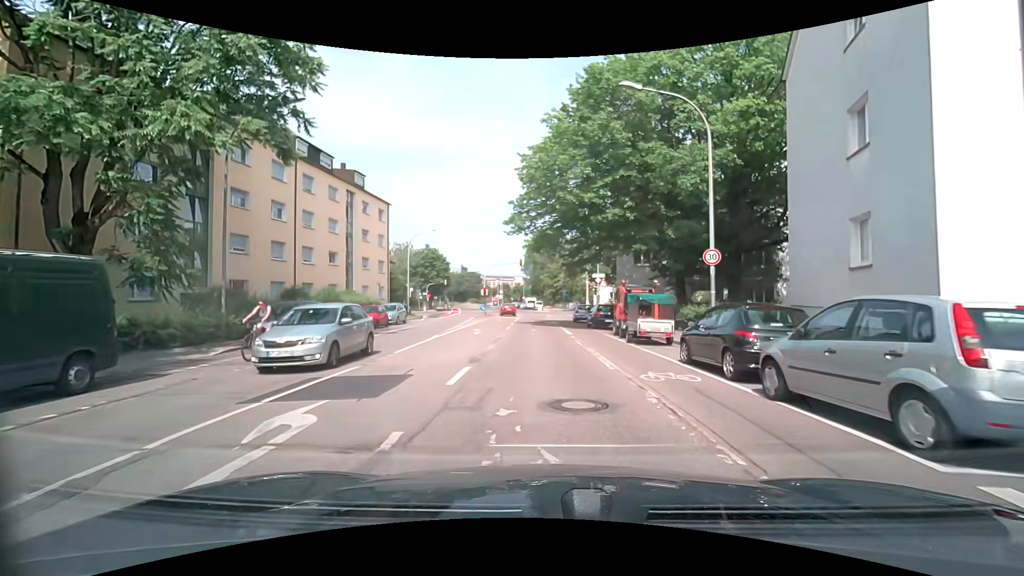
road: residential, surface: asphalt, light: Day
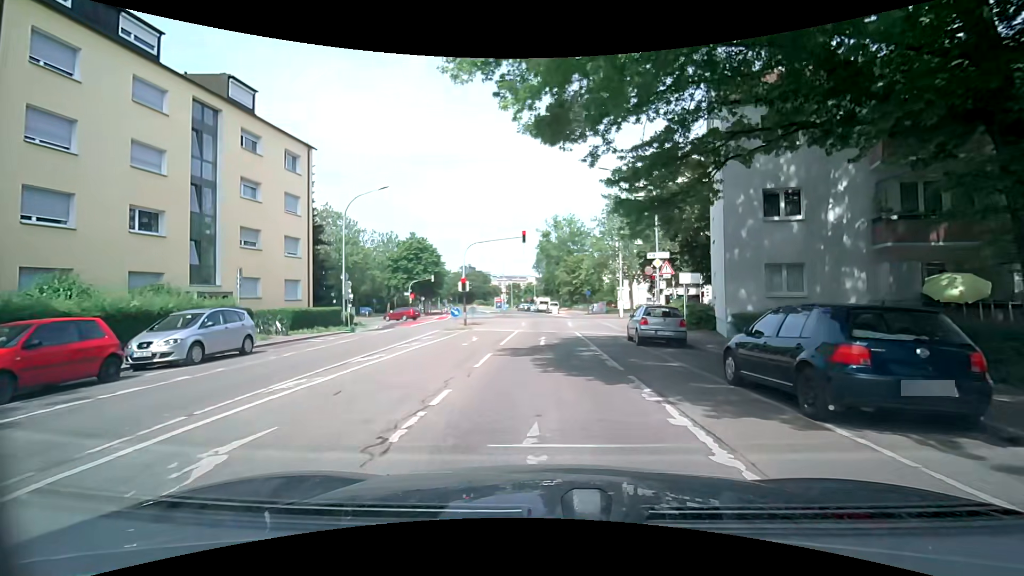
(-0.2, +21.4) m; -1°
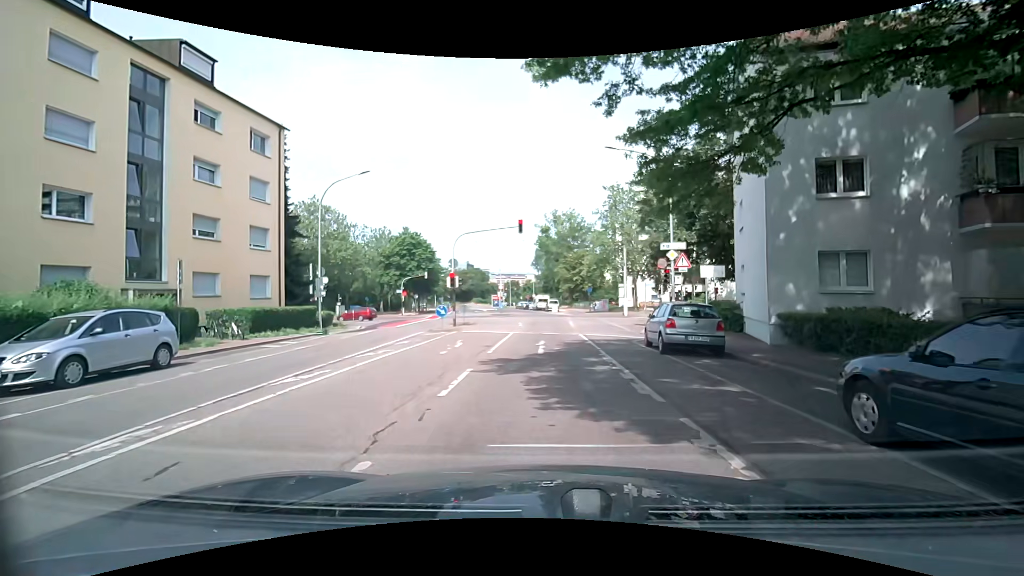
(0.0, +3.5) m; 0°
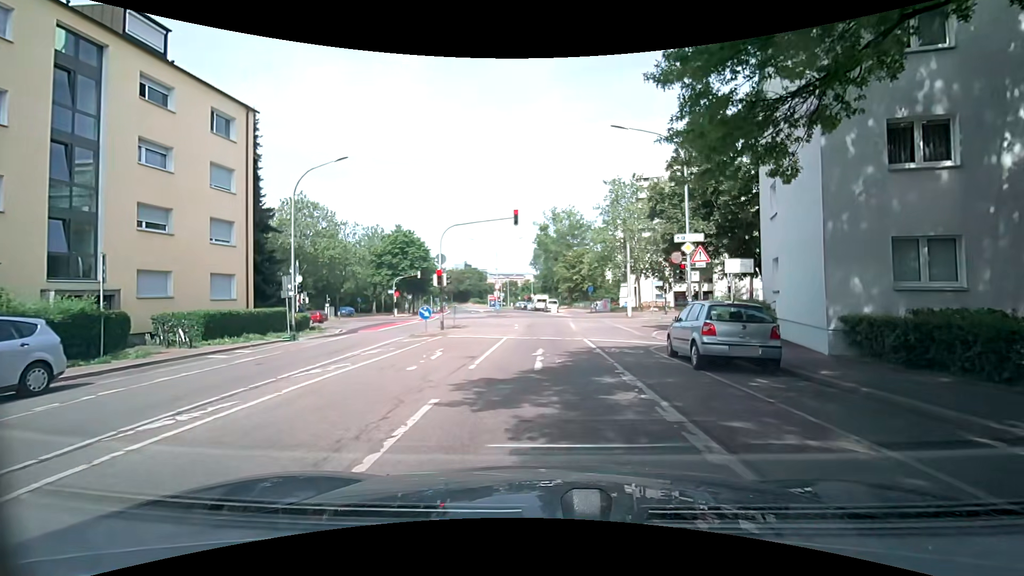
(0.0, +3.1) m; +1°
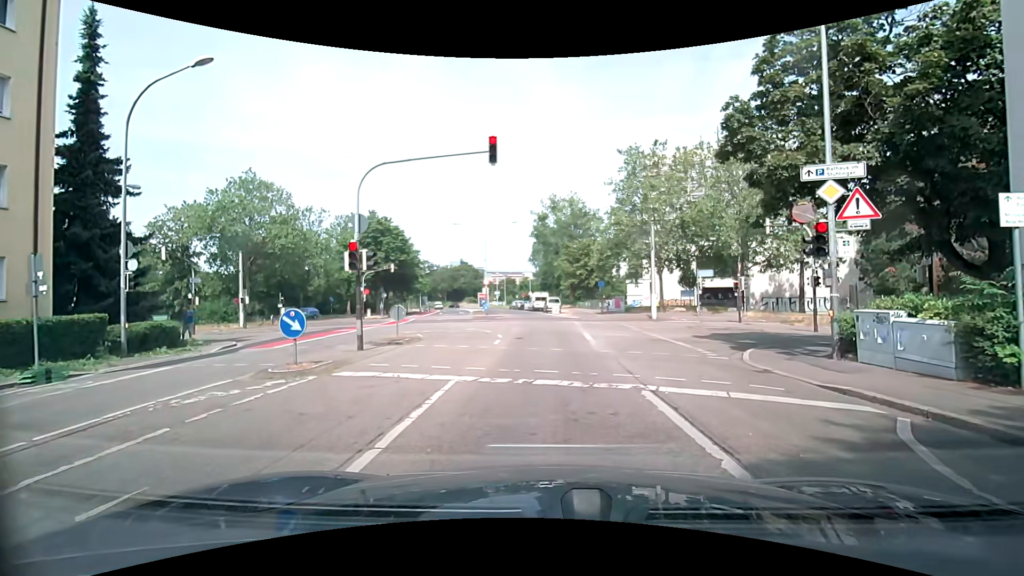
(0.0, +11.1) m; 0°
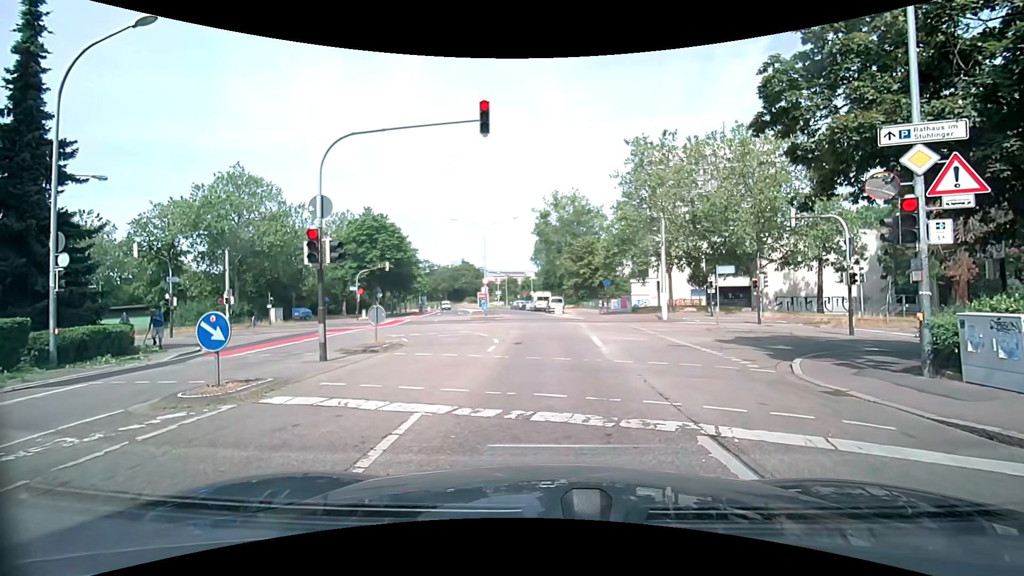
(0.0, +2.4) m; -1°
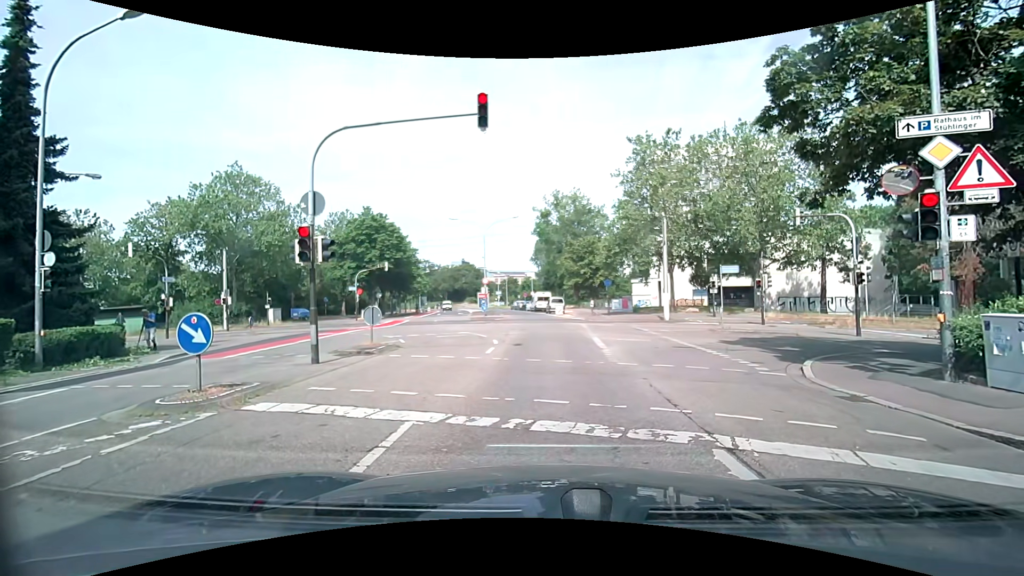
(0.0, +0.4) m; 0°
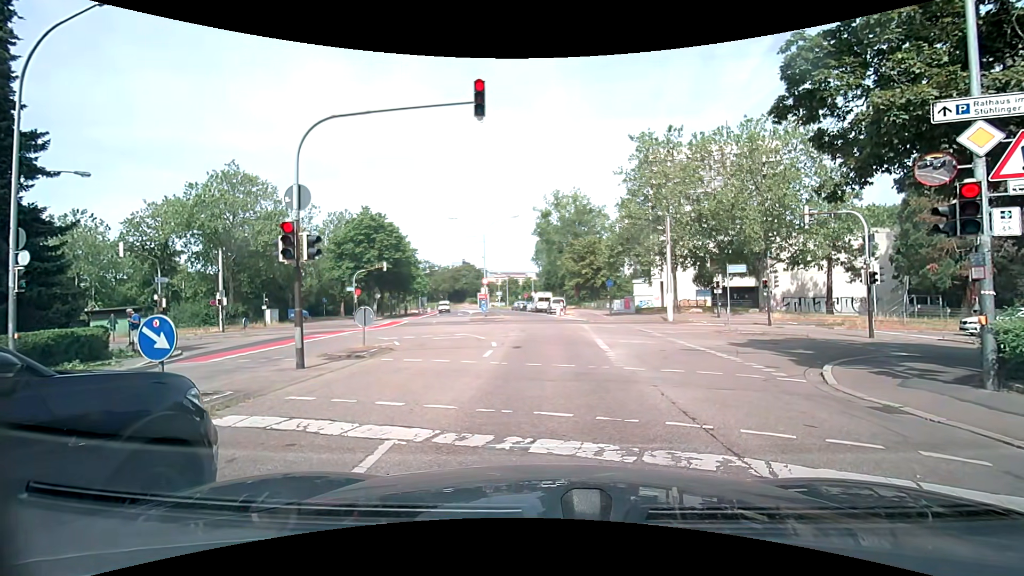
(0.0, +0.7) m; 0°
(0, +10) (0, +20) (0, +30) (0, +40) (-2, +50) (-3, +60) (-5, +70) (-7, +79) (-10, +89) (-13, +99) m
